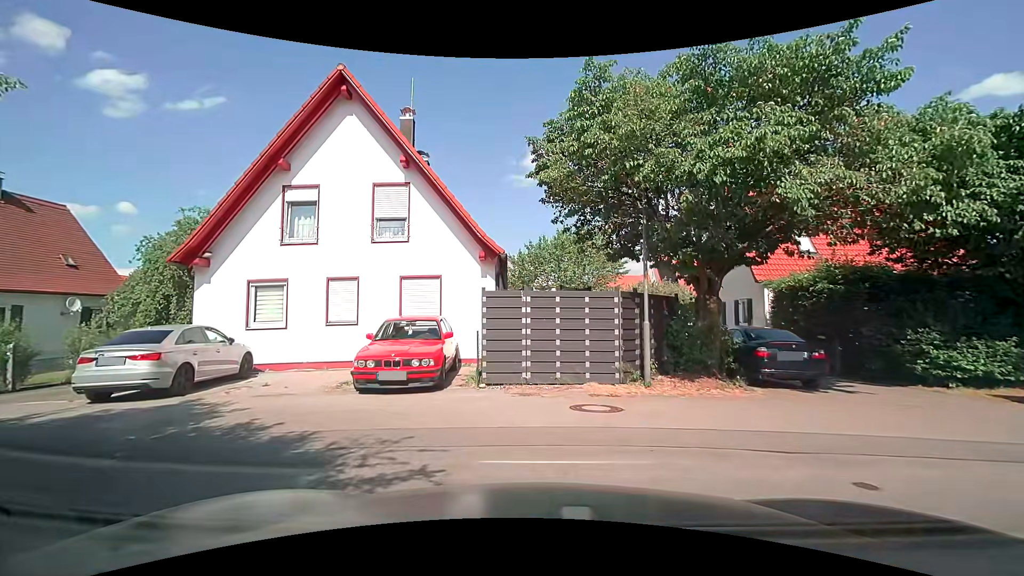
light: Day
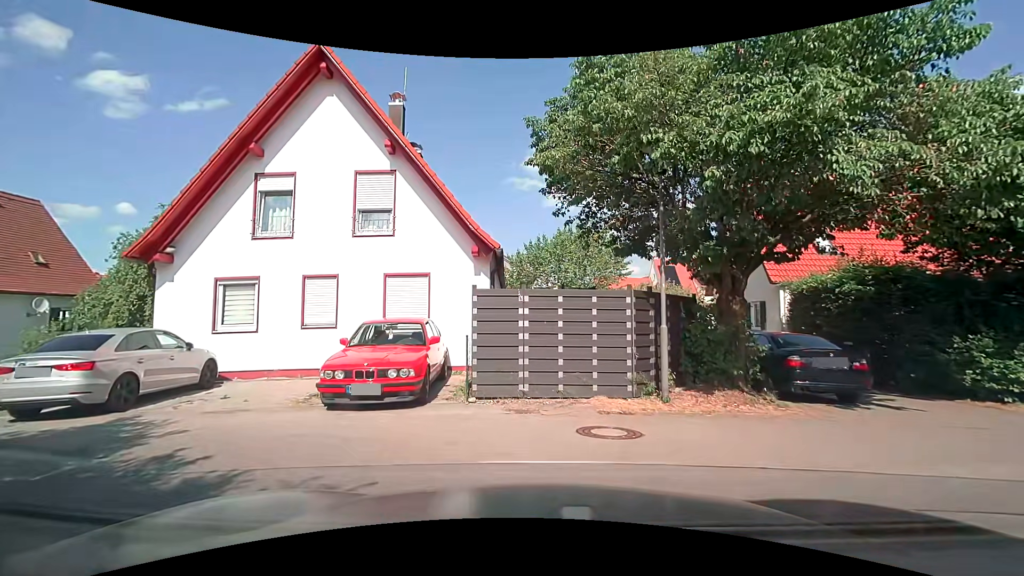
(0.0, +1.4) m; 0°
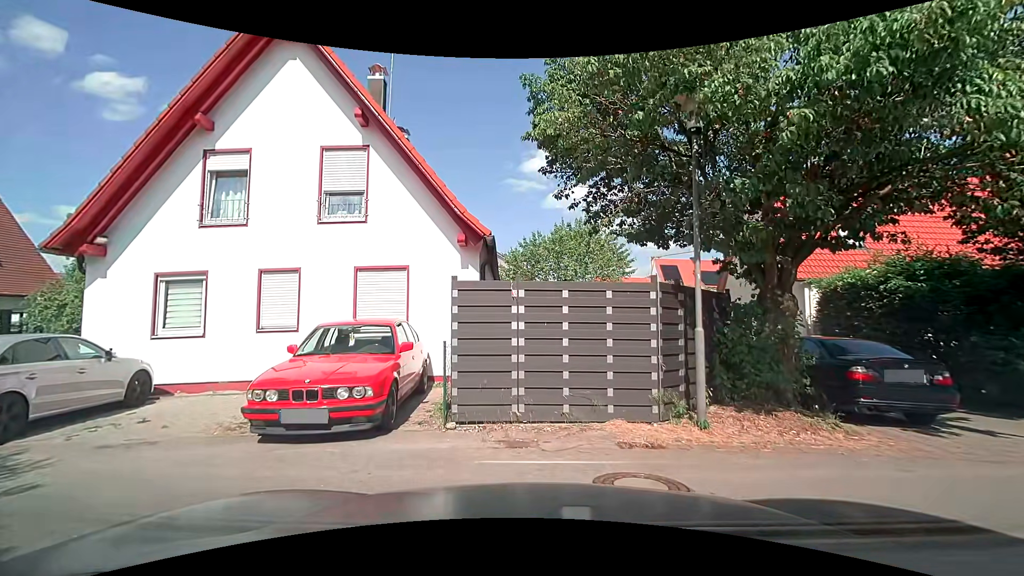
(0.0, +1.9) m; 0°
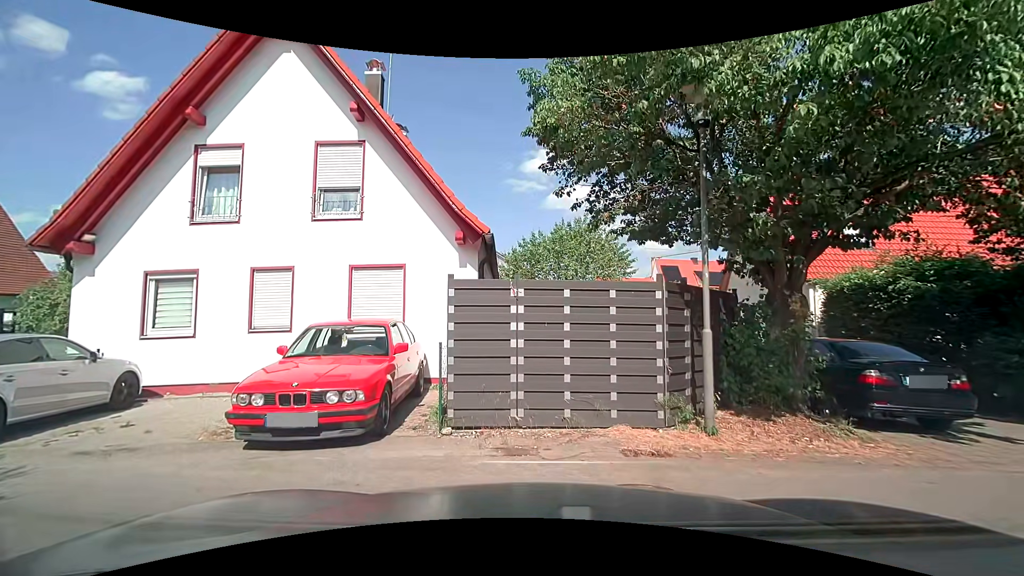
(0.0, +0.3) m; 0°
